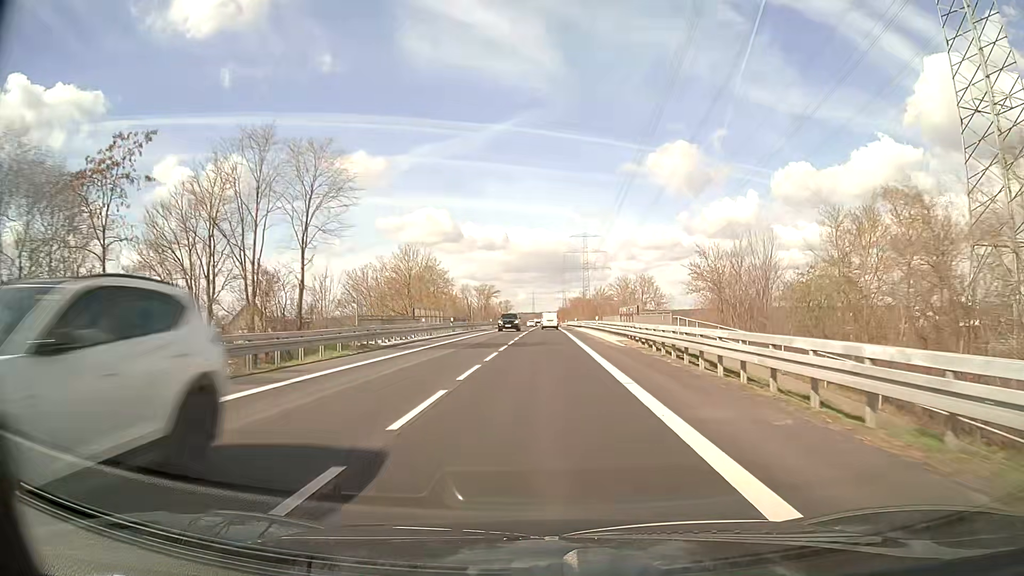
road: secondary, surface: asphalt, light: Day
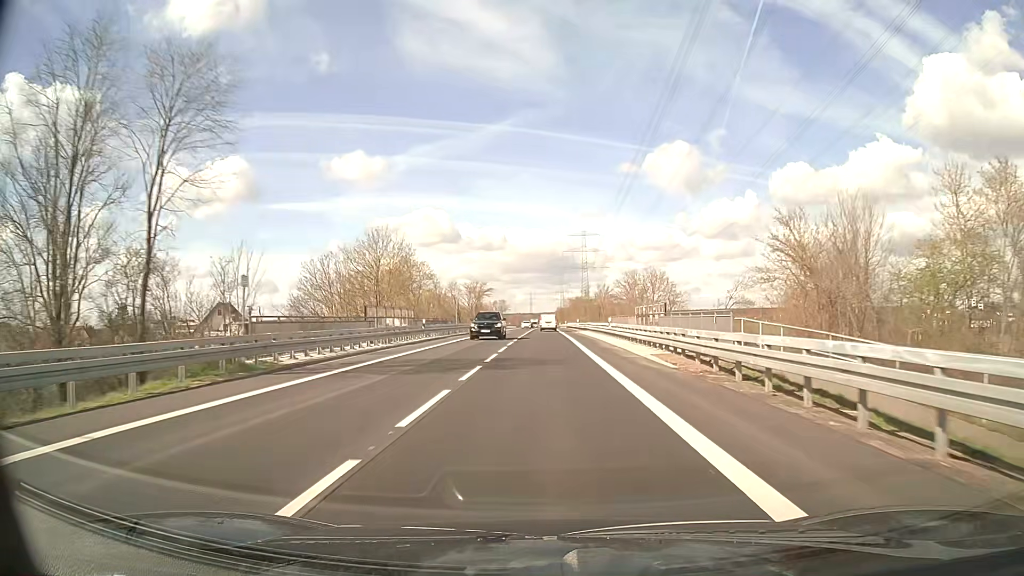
(0.0, +11.8) m; 0°
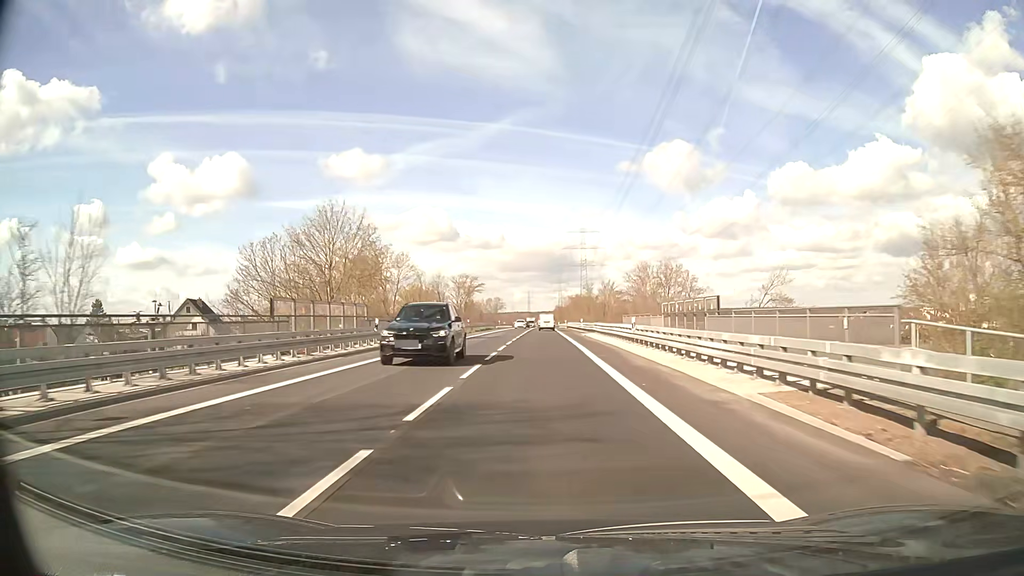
(0.0, +11.6) m; 0°
